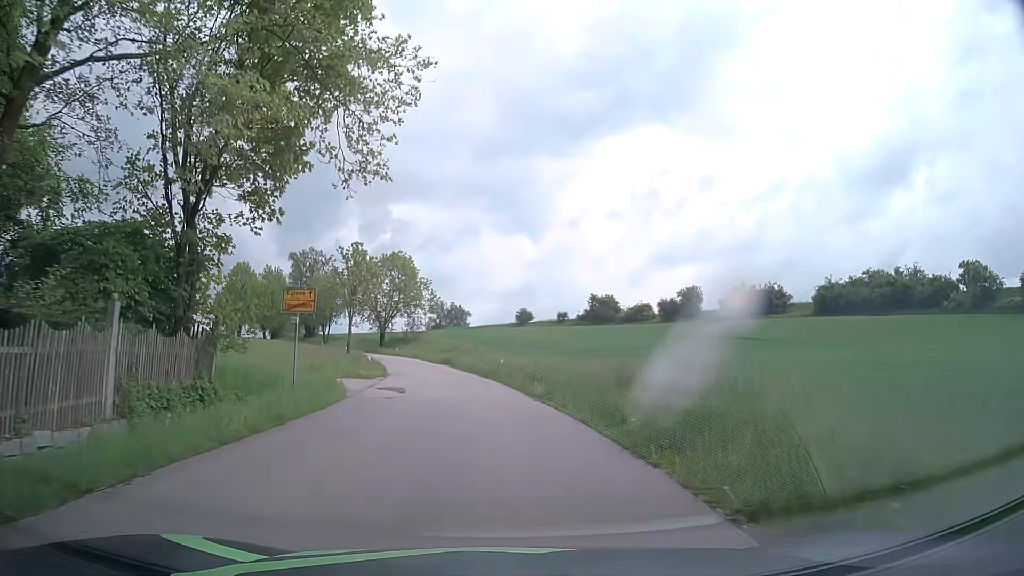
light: Day
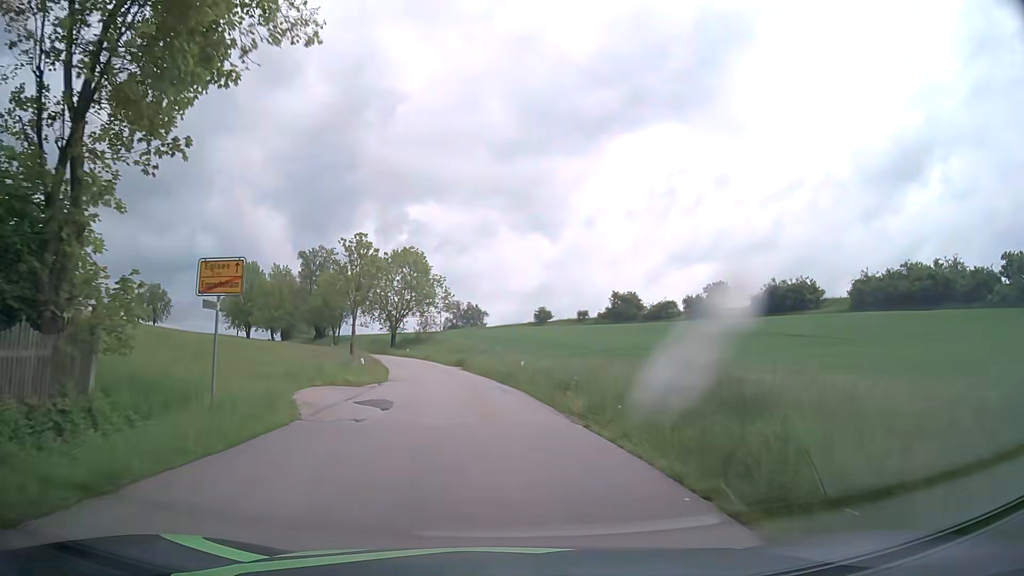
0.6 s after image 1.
(-0.1, +6.4) m; -2°
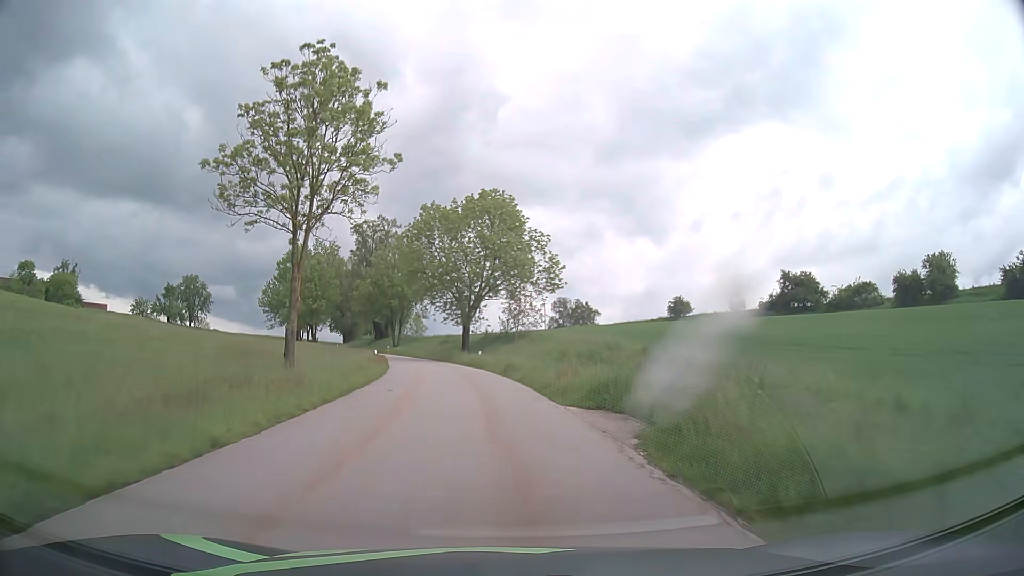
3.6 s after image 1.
(-3.8, +42.1) m; -9°
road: tertiary
(0, +10) (-1, +20) (-2, +30) (-3, +40) (-5, +50) (-7, +59) (-10, +69) (-13, +79) (-16, +88) (-20, +97) m
